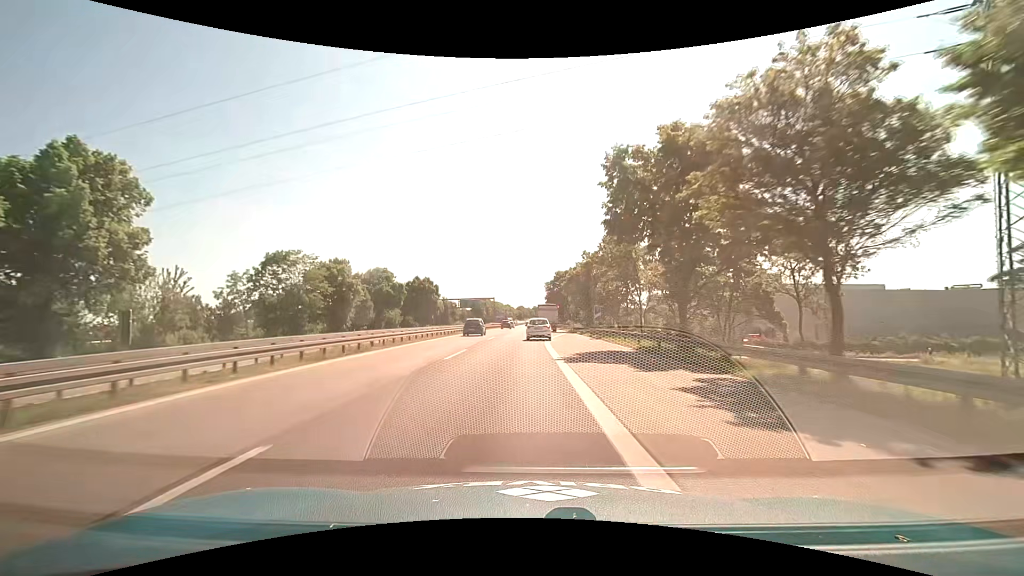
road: motorway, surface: asphalt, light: Day
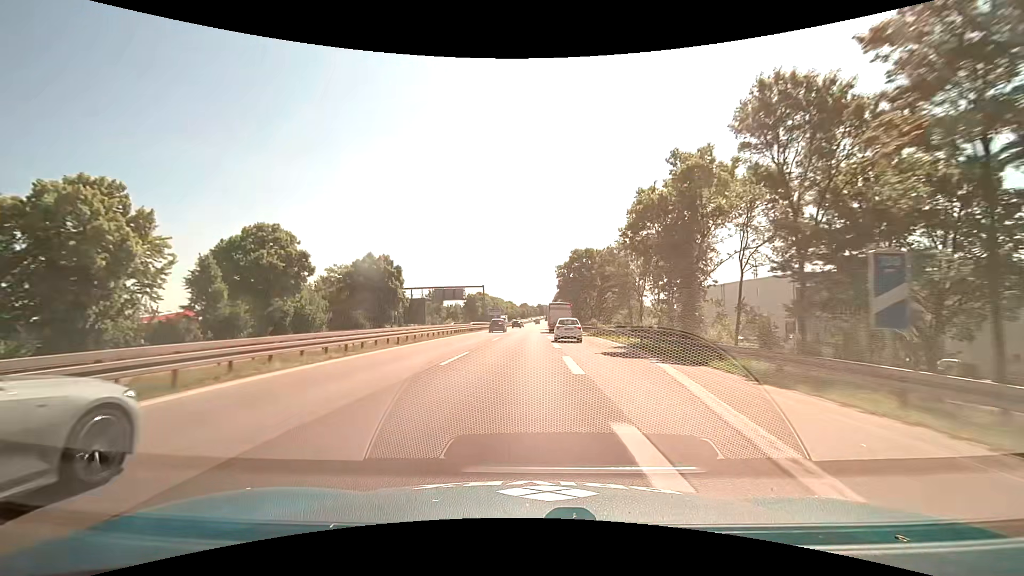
(-0.3, +38.9) m; 0°
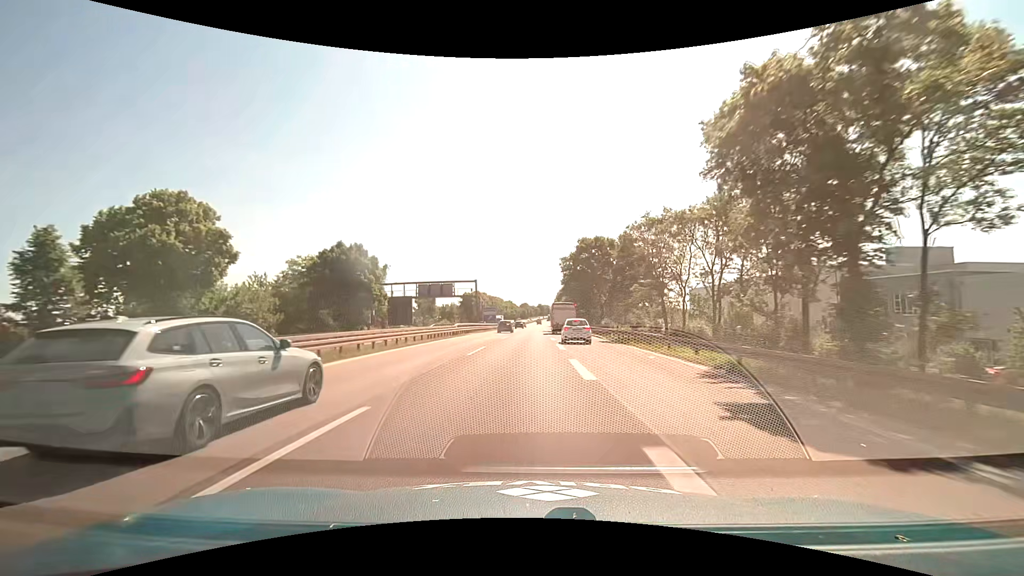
(0.0, +13.1) m; 0°
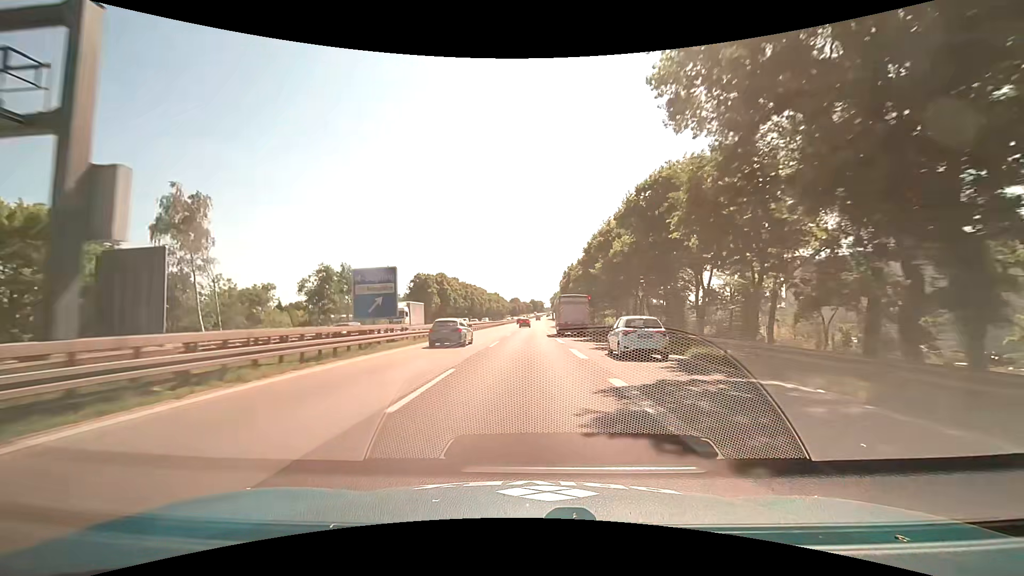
(+0.5, +66.7) m; +1°
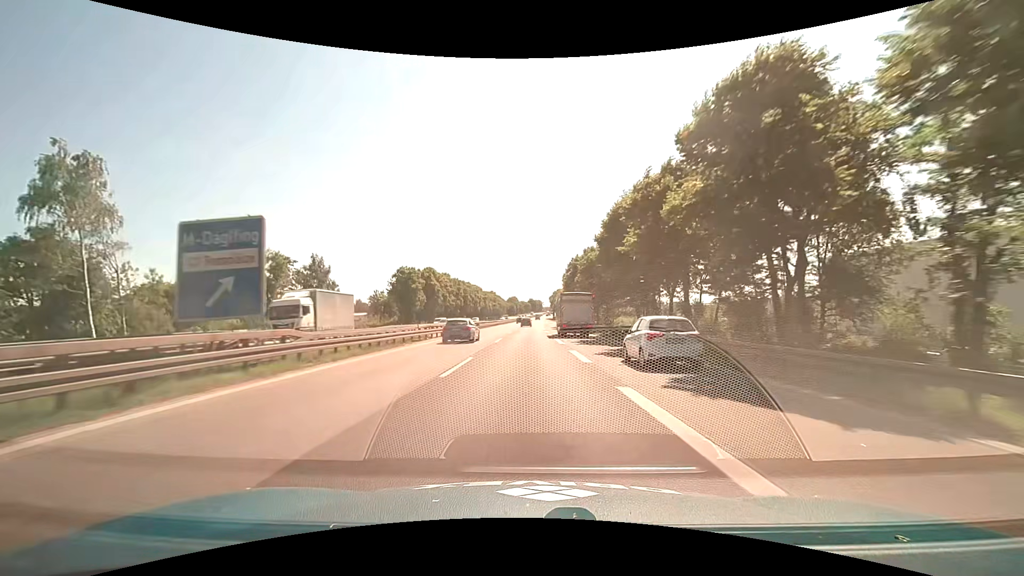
(0.0, +13.5) m; 0°
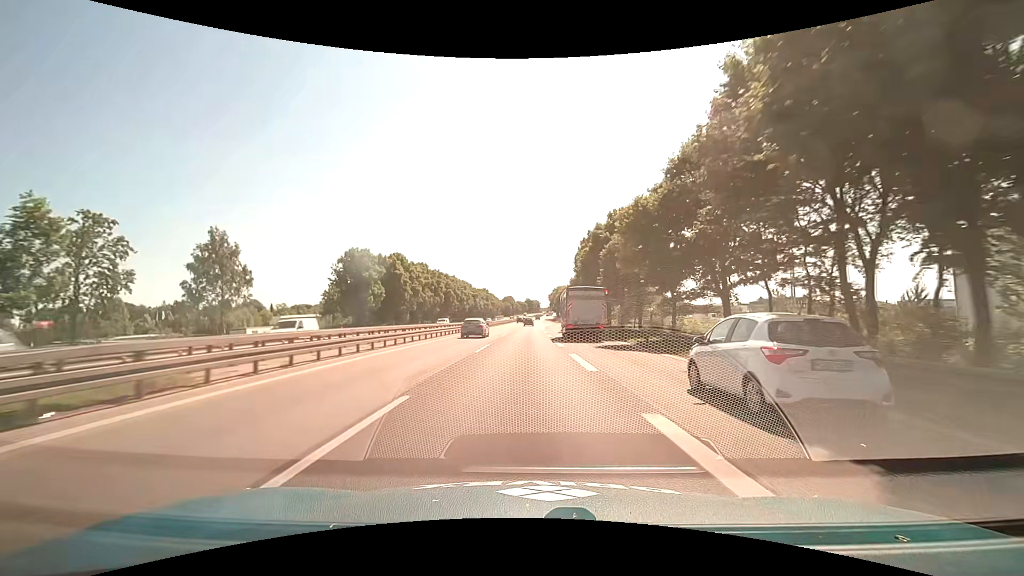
(0.0, +27.2) m; 0°
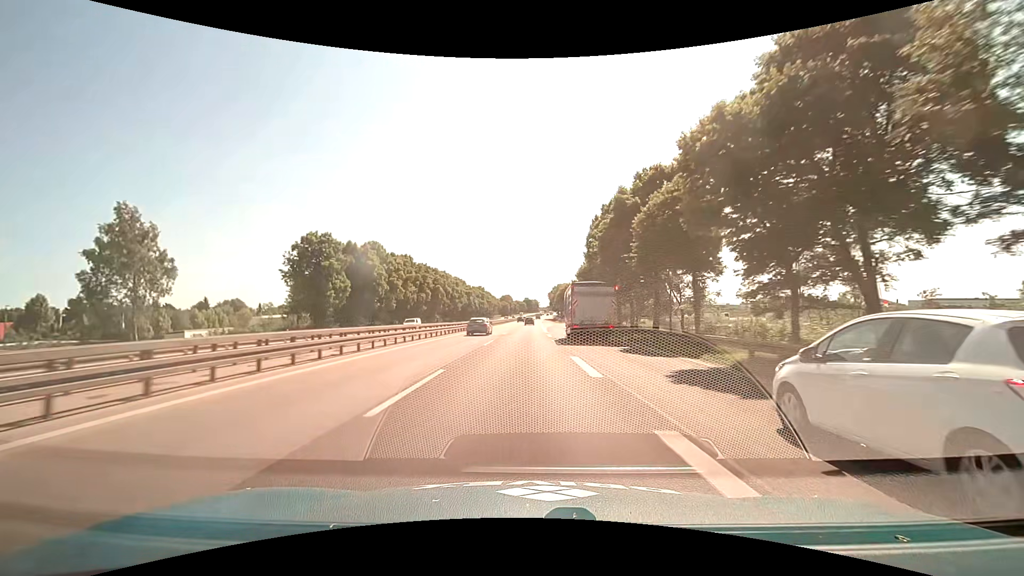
(0.0, +13.7) m; 0°
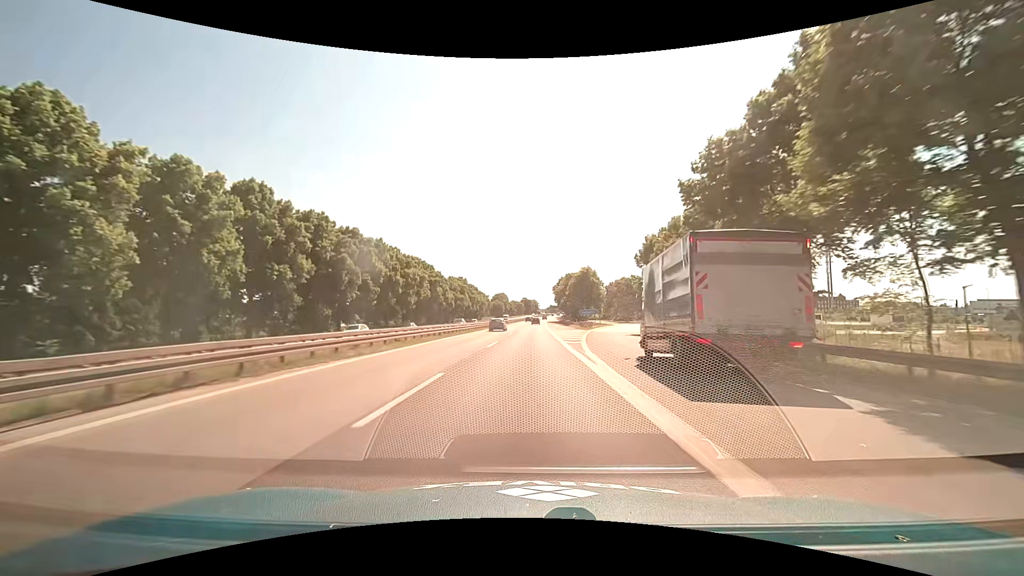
(+0.2, +55.3) m; 0°
(0, +10) (0, +20) (0, +30) (0, +40) (+1, +50) (+1, +60) (+1, +70) (+1, +80) (+2, +90) (+2, +100) m
